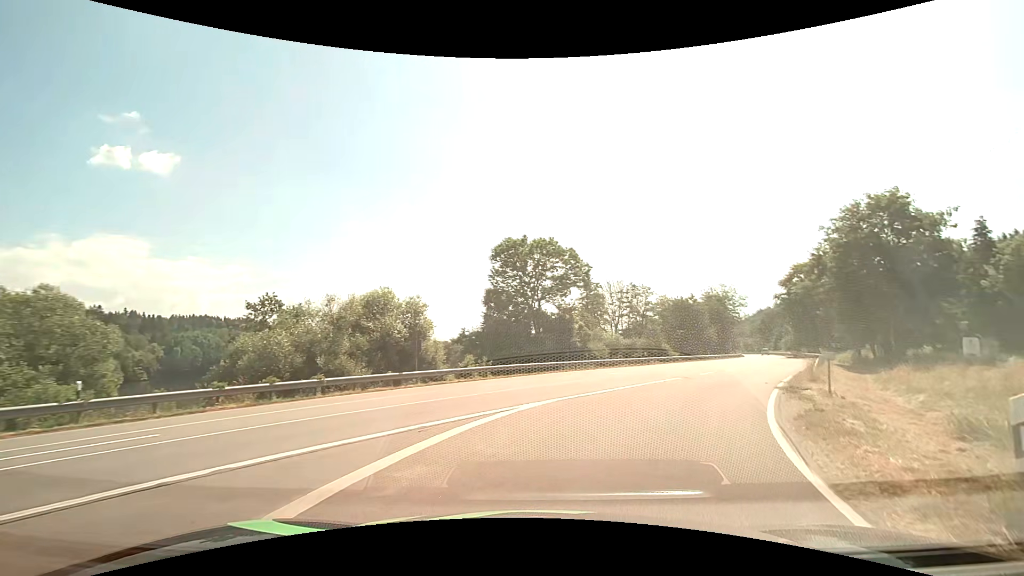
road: tertiary_link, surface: asphalt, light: Day
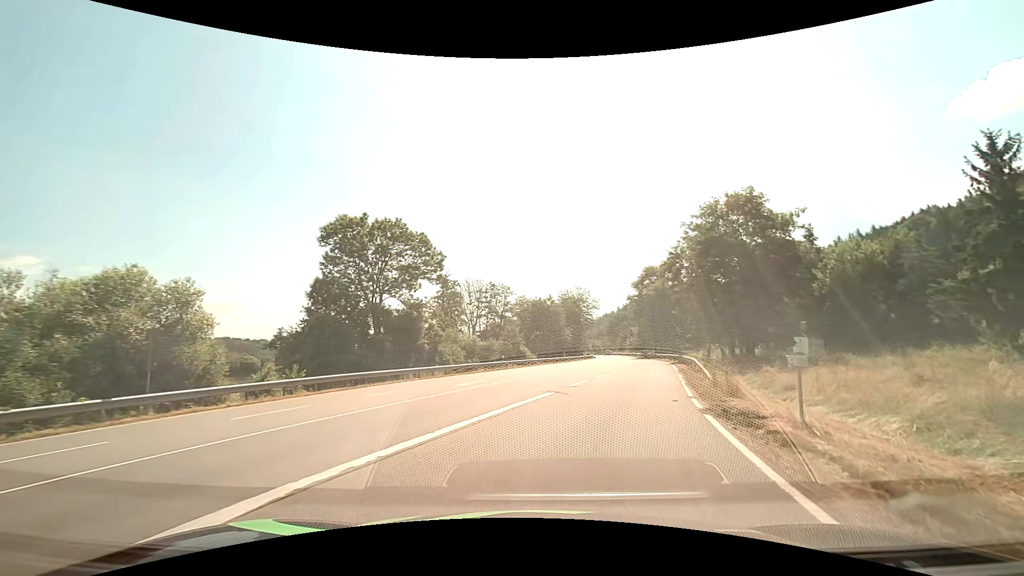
(+1.2, +7.7) m; +16°
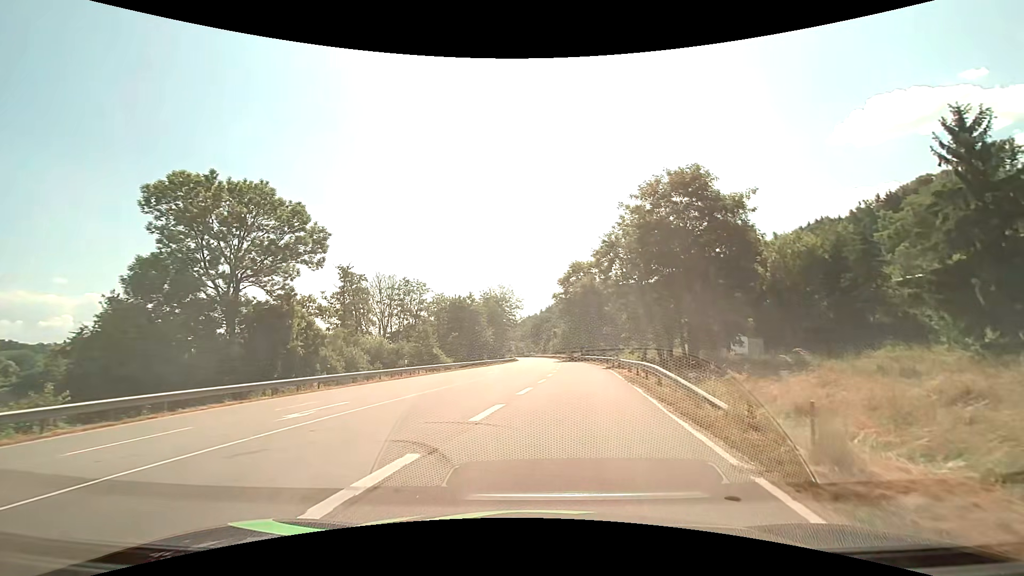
(+0.9, +8.5) m; +10°
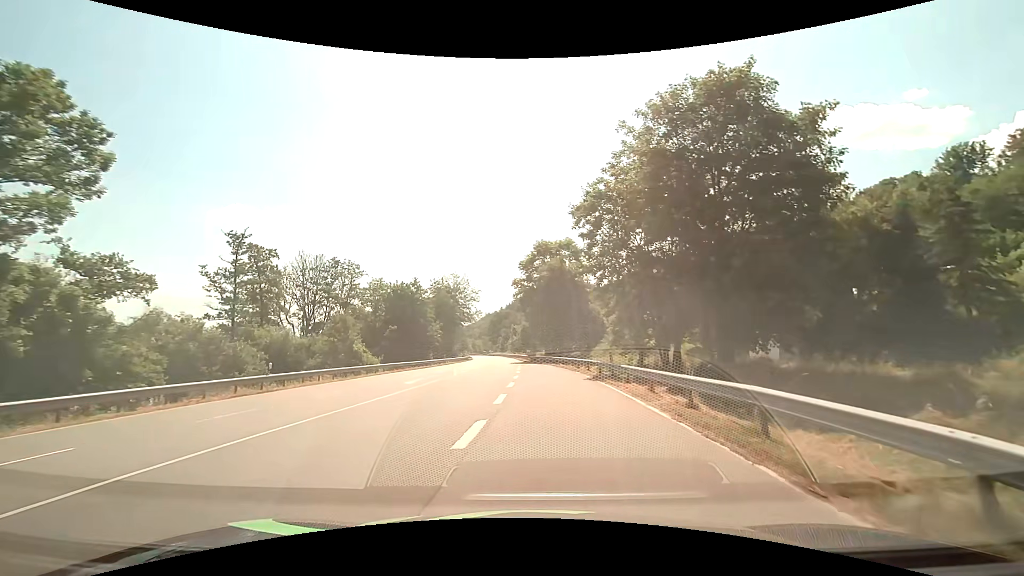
(+0.5, +14.8) m; +4°
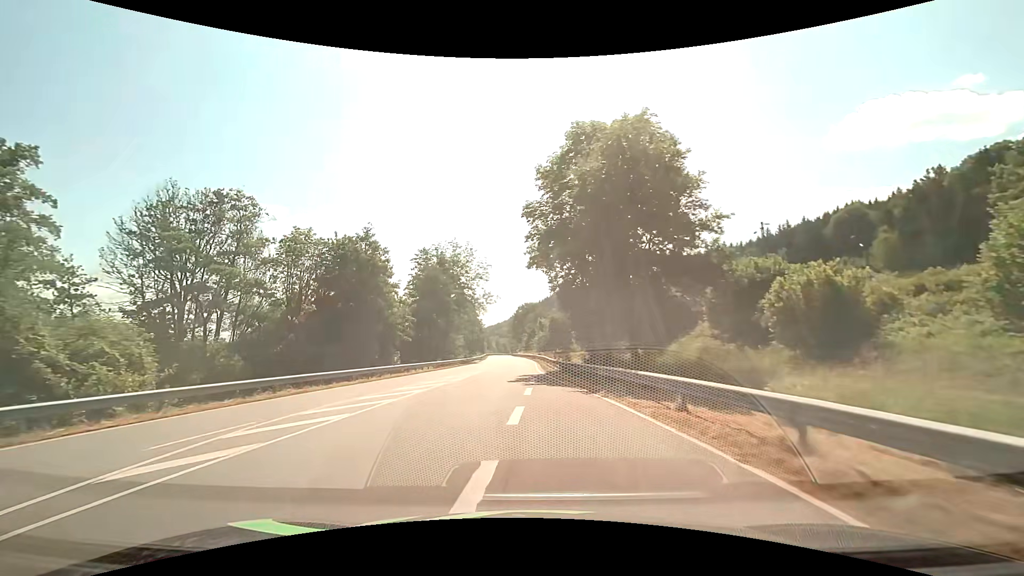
(-0.1, +34.2) m; -3°
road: primary
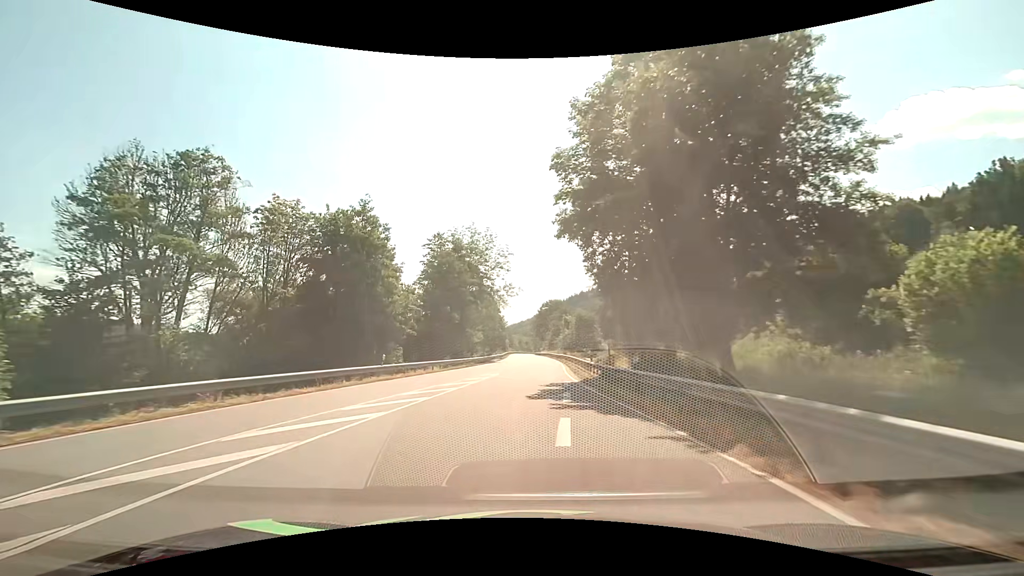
(-0.2, +8.3) m; -3°
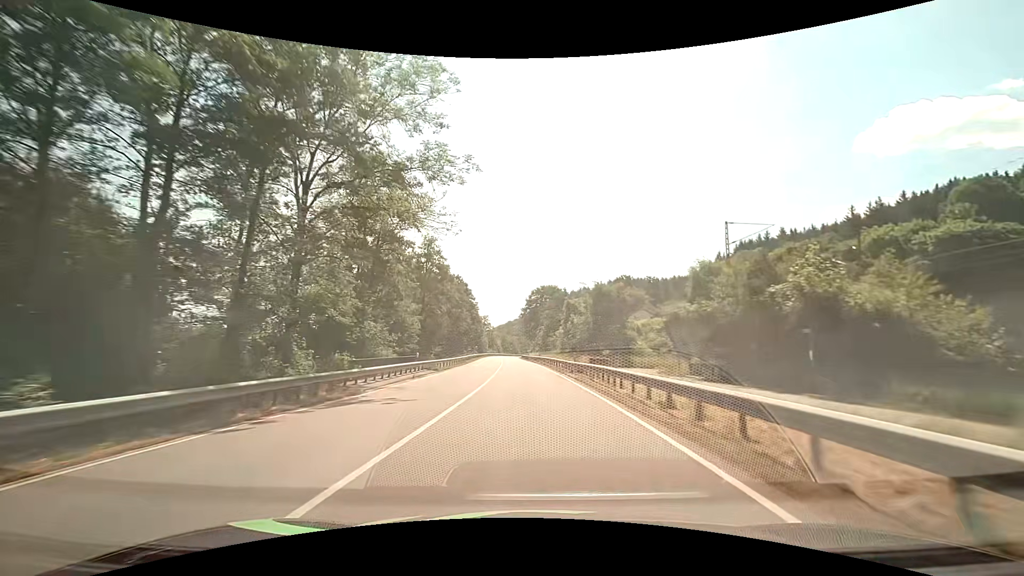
(+0.8, +48.8) m; +1°
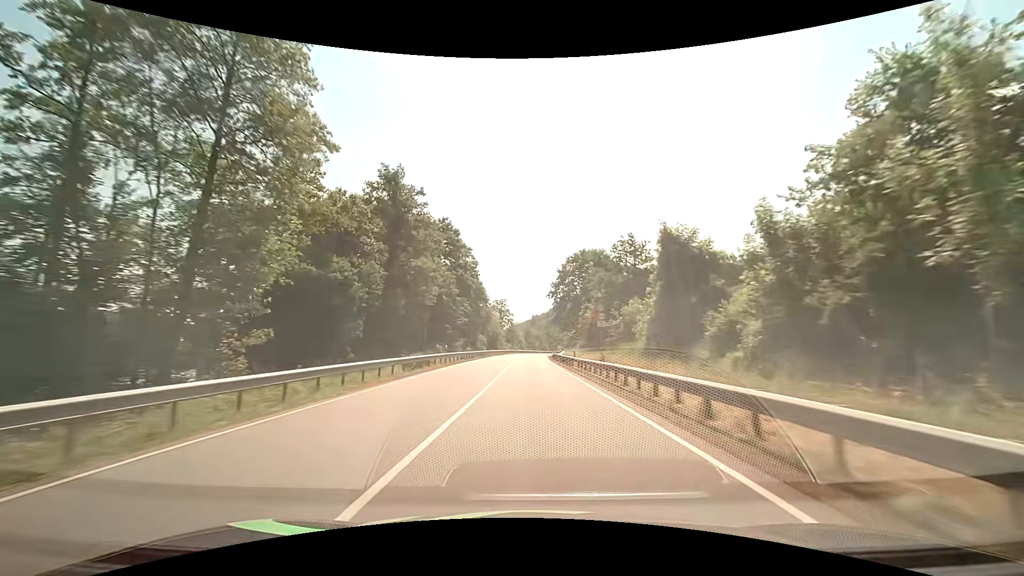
(-1.2, +49.0) m; -3°
(0, +10) (0, +20) (0, +30) (0, +40) (0, +50) (0, +60) (0, +70) (+1, +80) (+1, +90) (+2, +100) m
